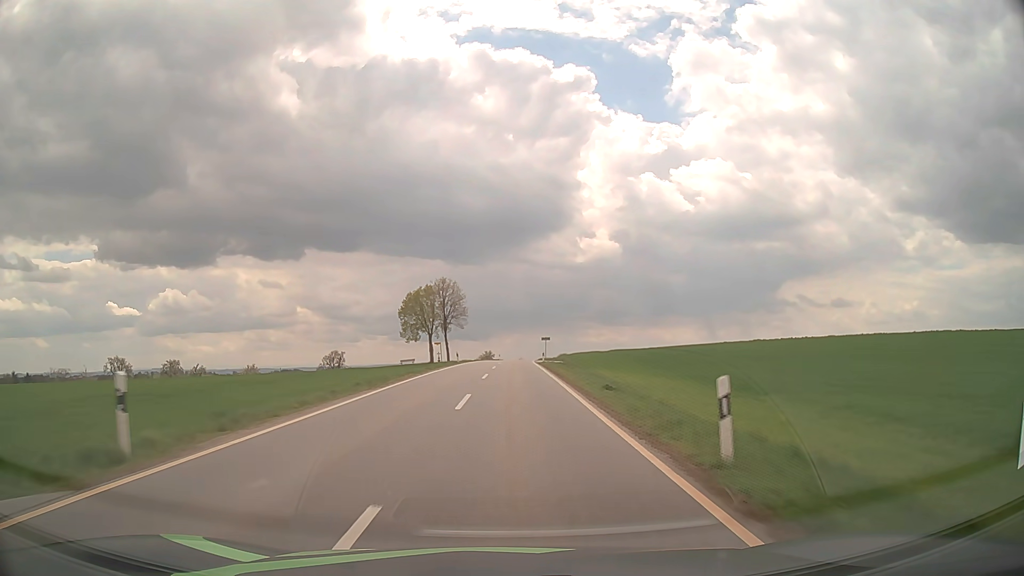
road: tertiary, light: Day
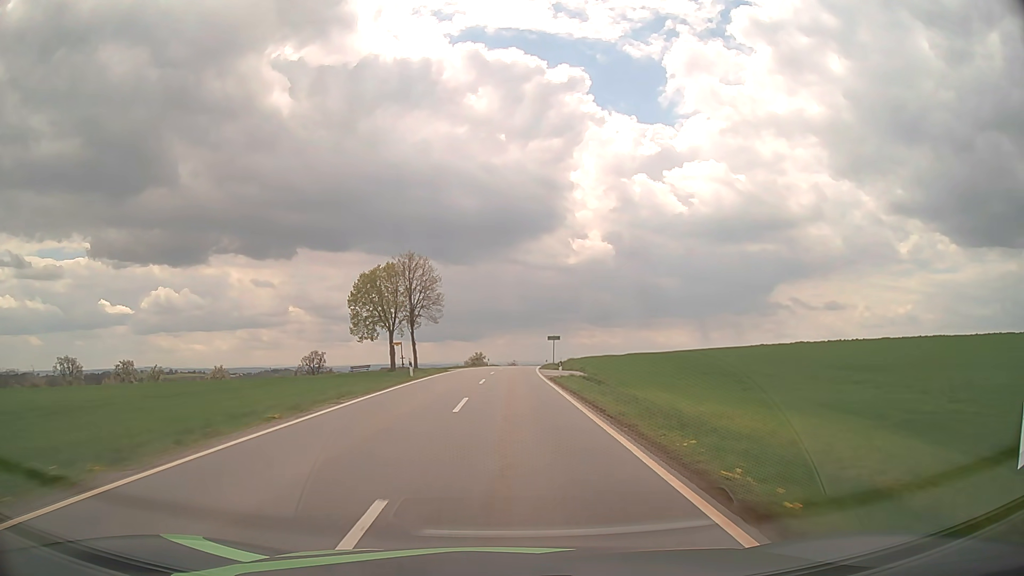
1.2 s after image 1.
(+0.1, +24.1) m; +1°
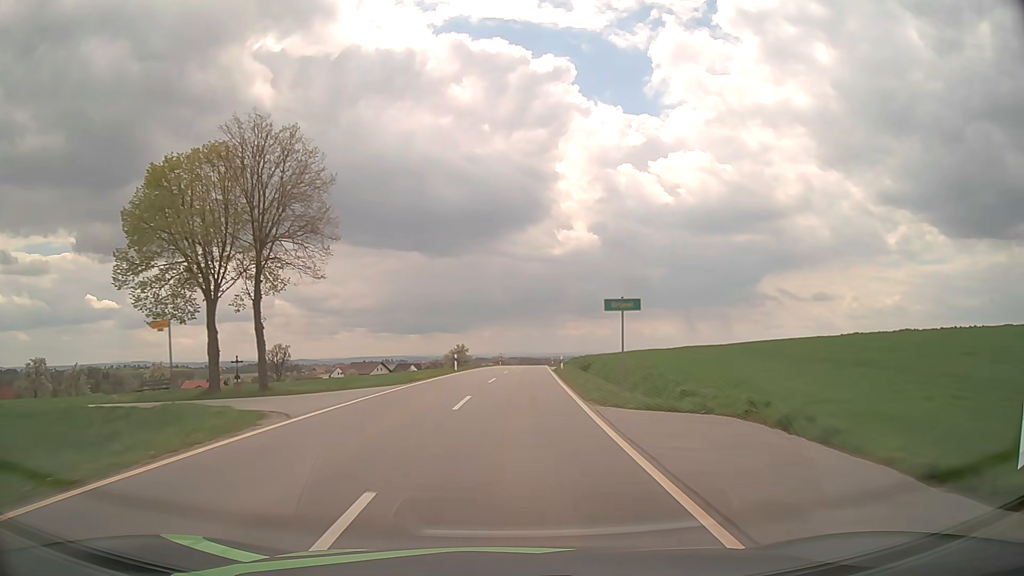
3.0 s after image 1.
(+0.3, +36.3) m; +1°
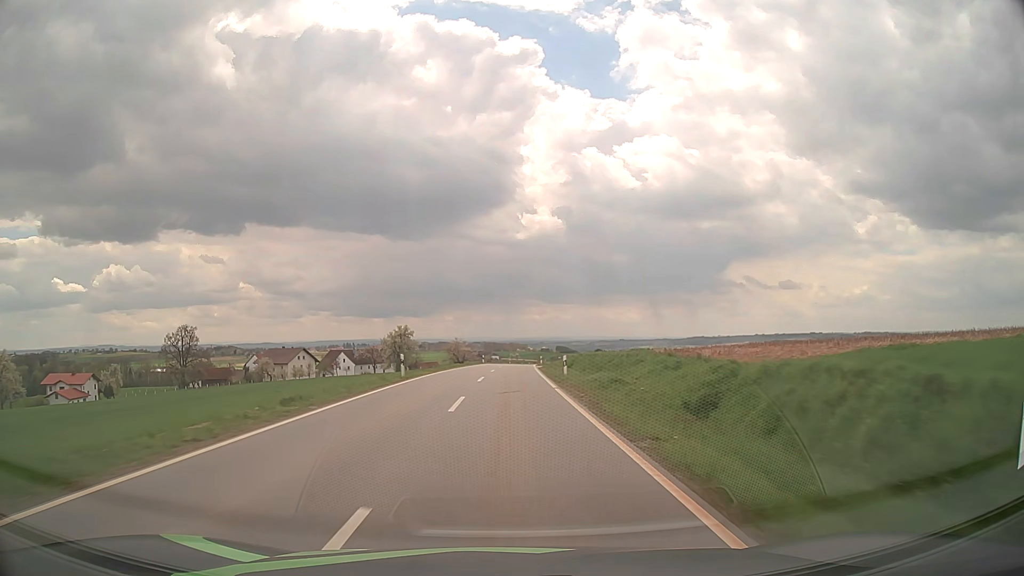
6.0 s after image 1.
(+2.2, +61.5) m; +3°
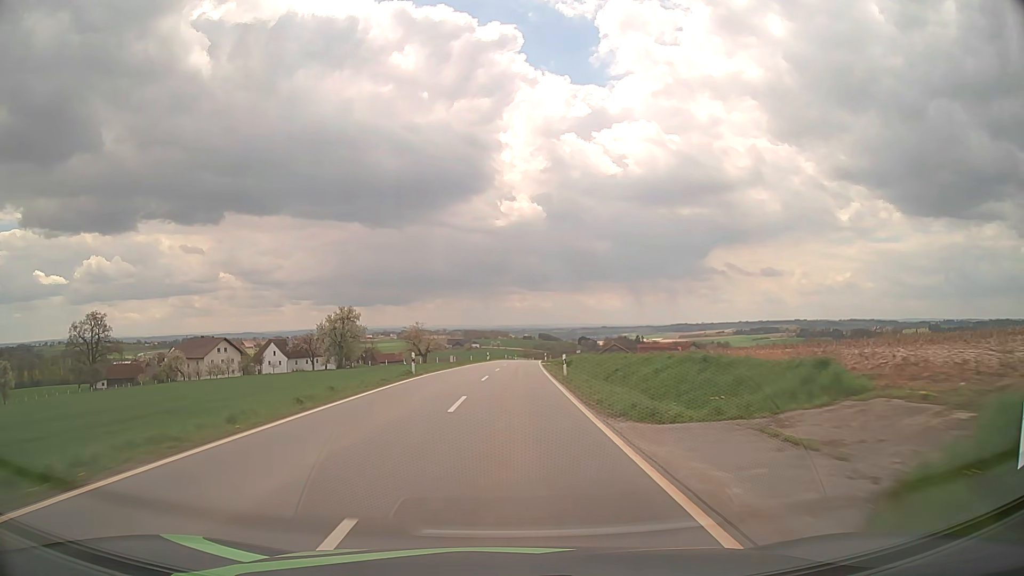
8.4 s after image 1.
(+0.6, +49.0) m; +2°
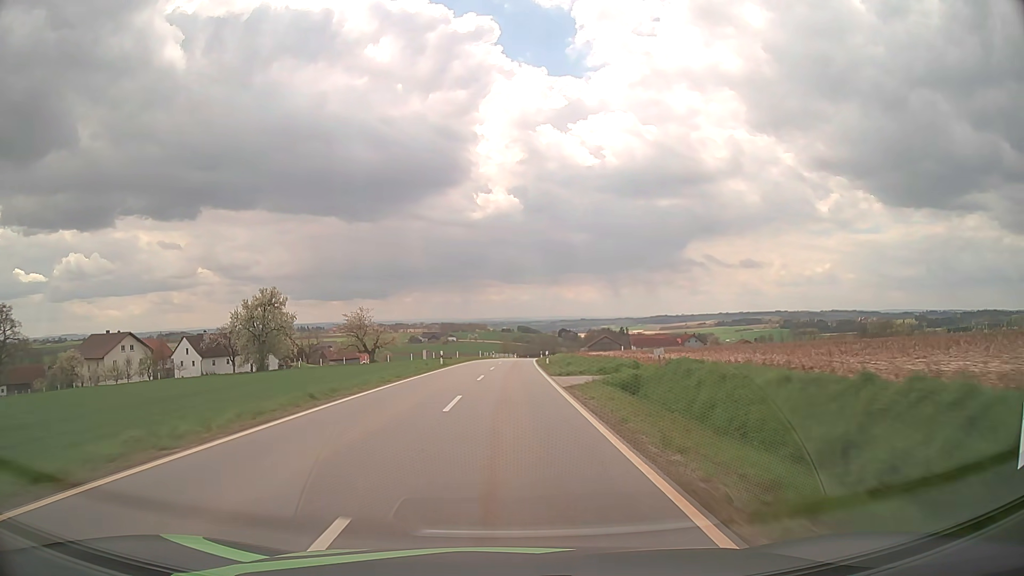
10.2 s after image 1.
(+0.6, +36.4) m; +2°
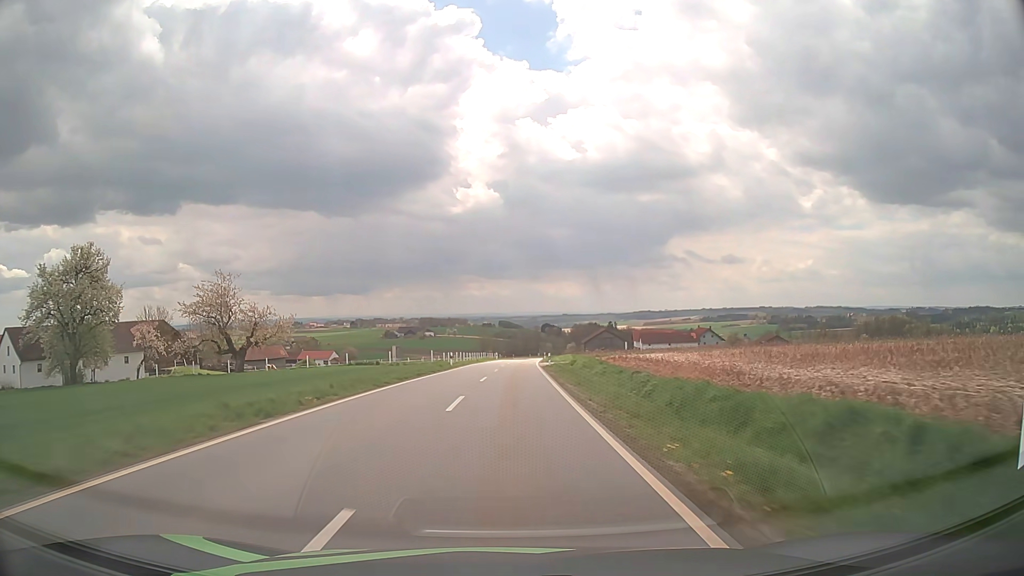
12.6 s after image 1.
(+0.7, +48.3) m; +2°
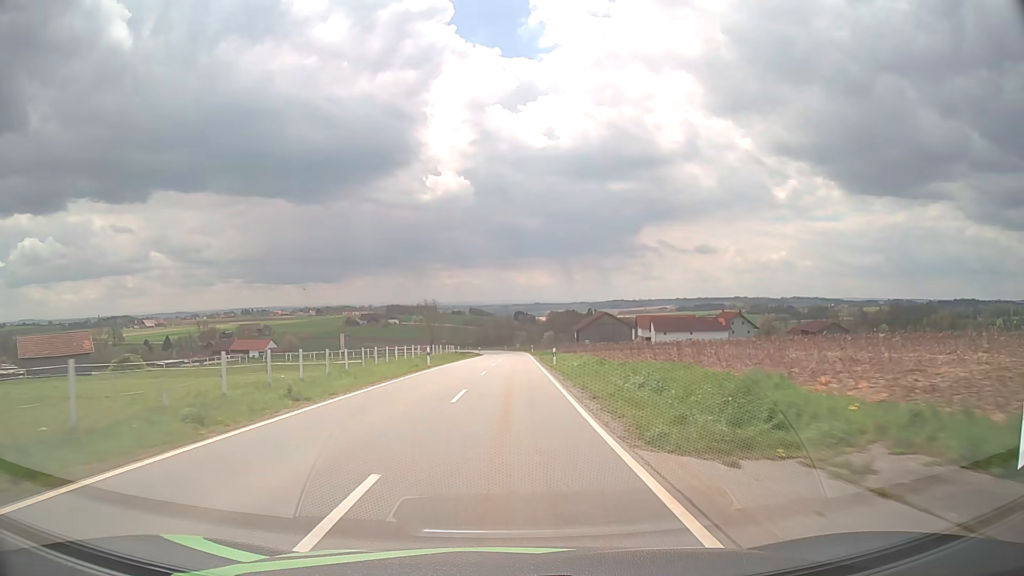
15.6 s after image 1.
(+1.3, +59.1) m; +2°
(0, +10) (0, +20) (0, +30) (+1, +40) (+1, +50) (+1, +60) (+1, +70) (+1, +80) (+1, +90) (+1, +100) m
